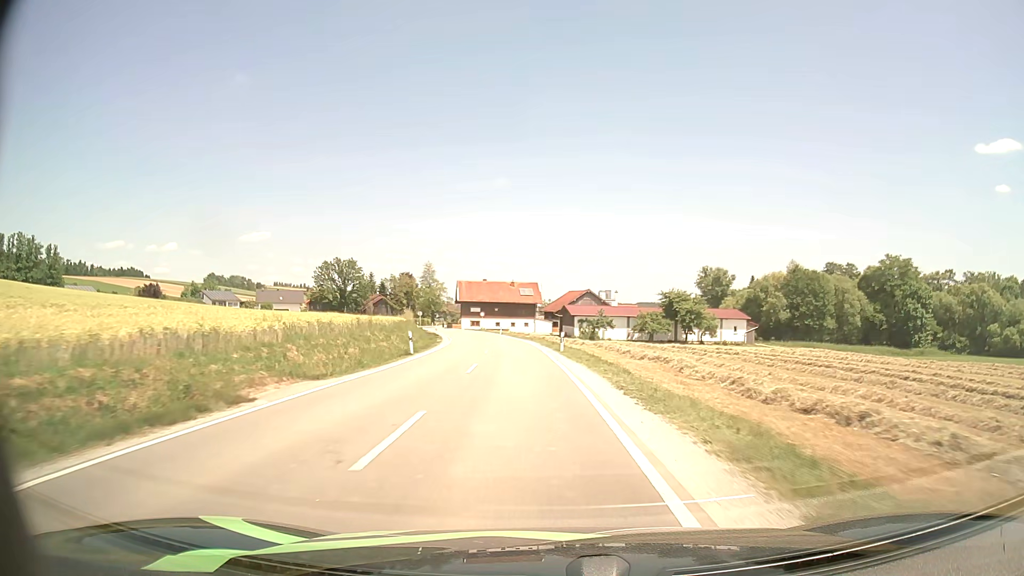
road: secondary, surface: asphalt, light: Day
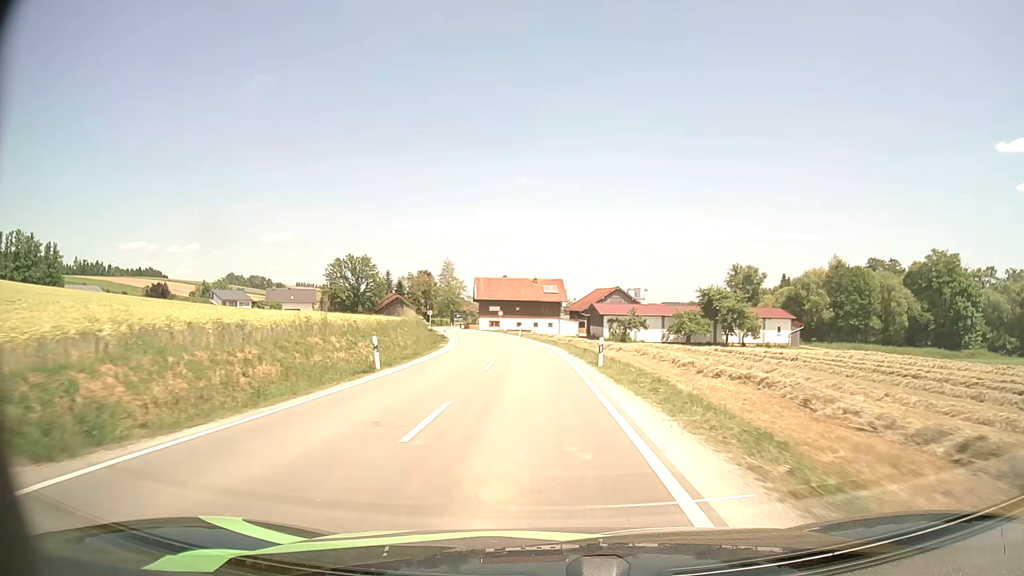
(-0.2, +10.4) m; -2°
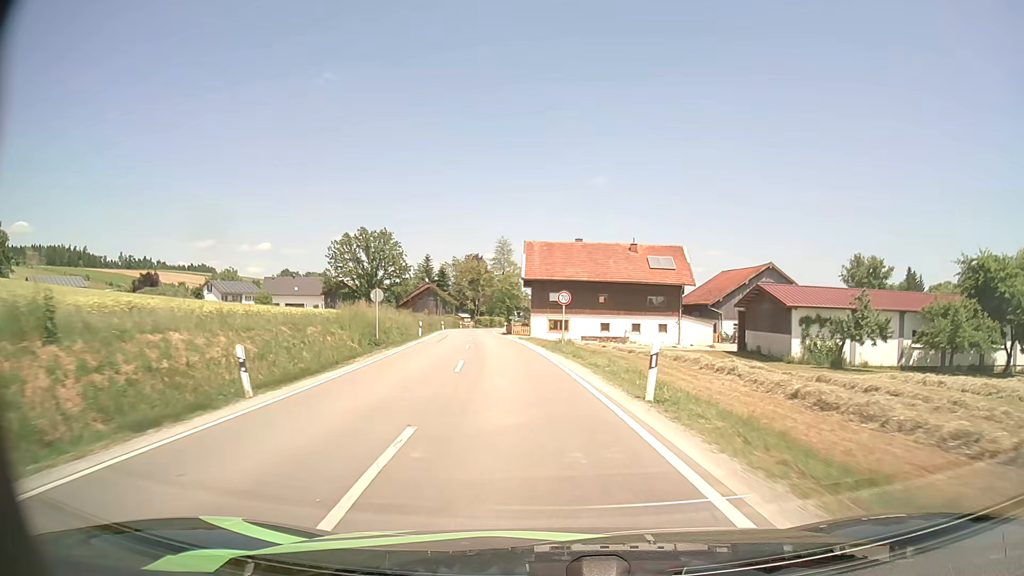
(-3.0, +51.5) m; -7°
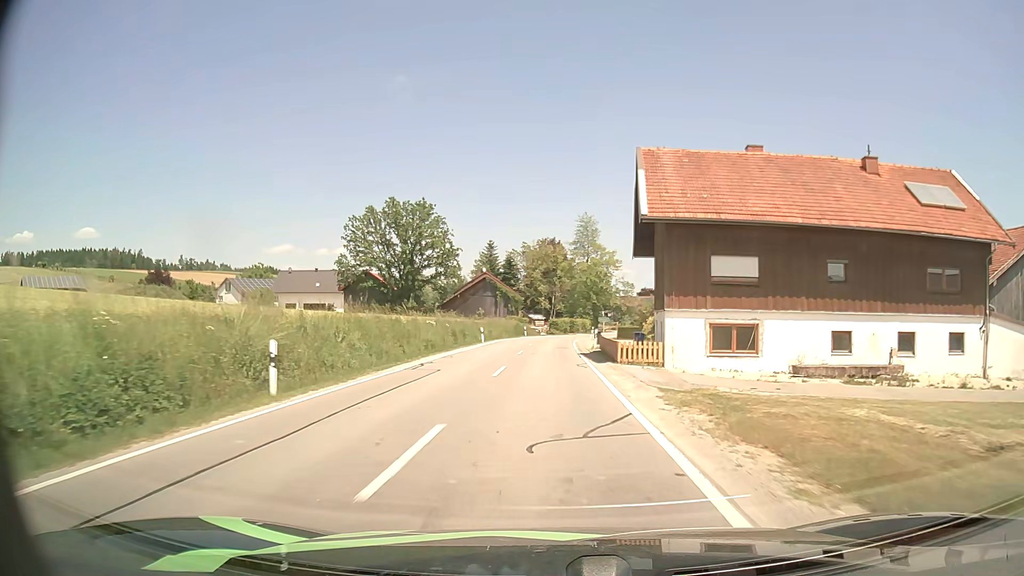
(-2.5, +35.5) m; -7°
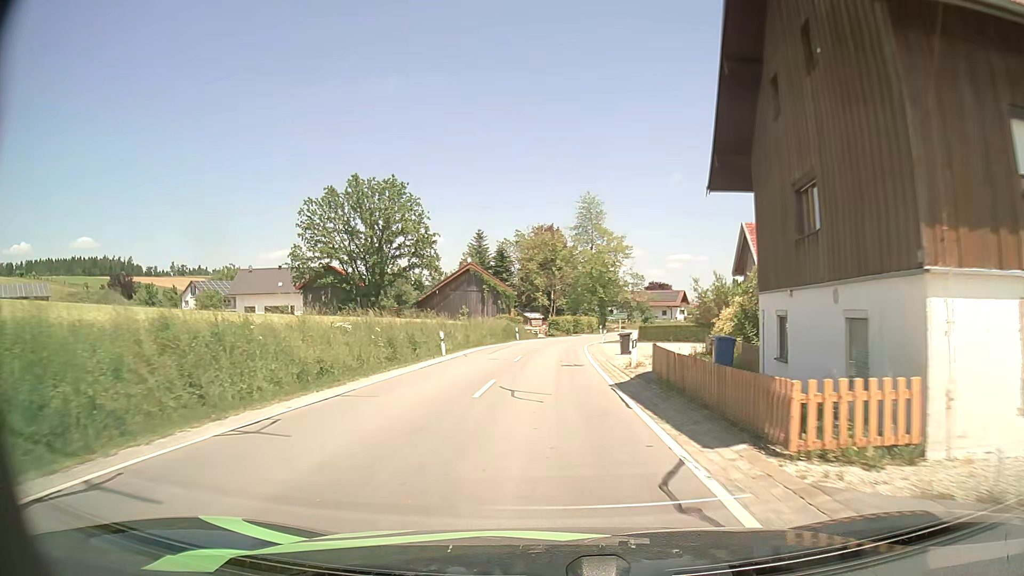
(0.0, +16.7) m; 0°
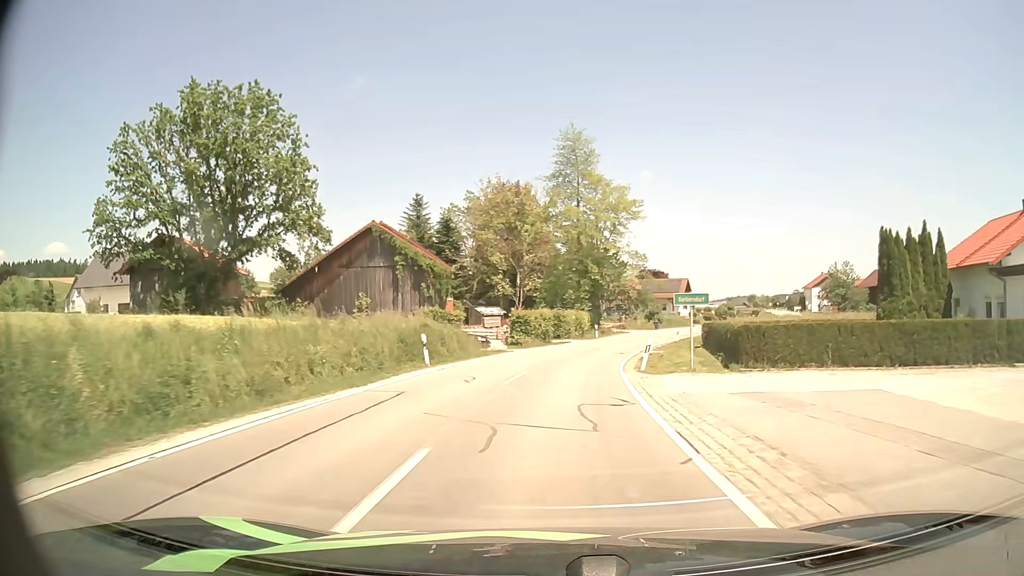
(+0.2, +33.1) m; +3°
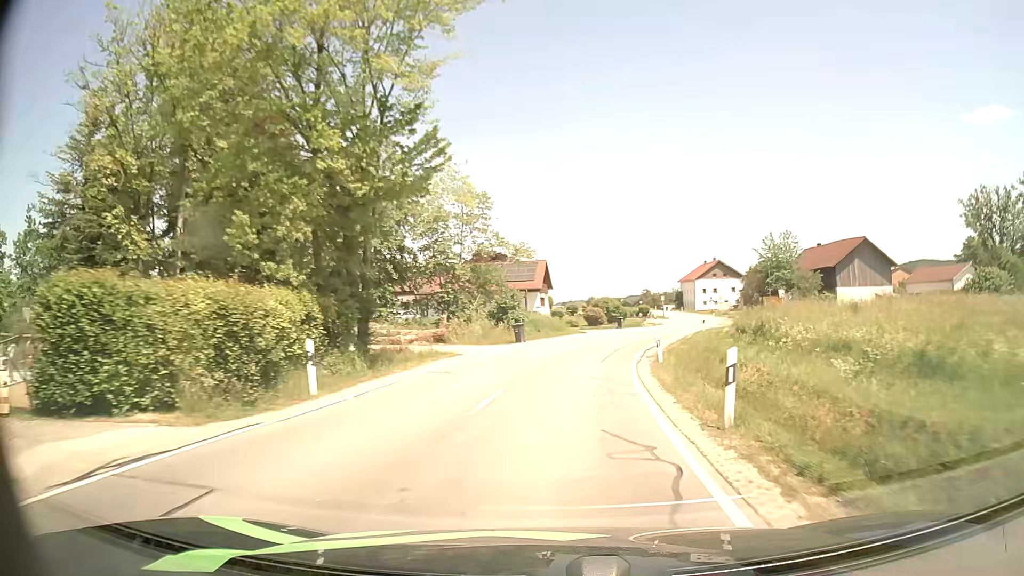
(+4.6, +41.1) m; +14°
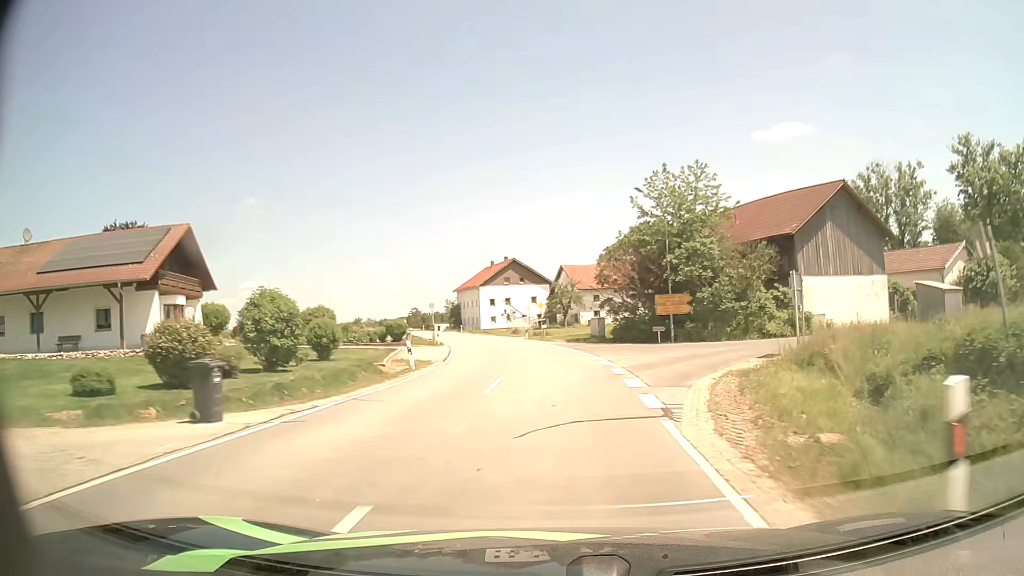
(+7.0, +43.2) m; +19°
(0, +10) (0, +20) (0, +30) (-1, +40) (-3, +50) (-5, +60) (-7, +69) (-9, +79) (-12, +89) (-15, +98) m
